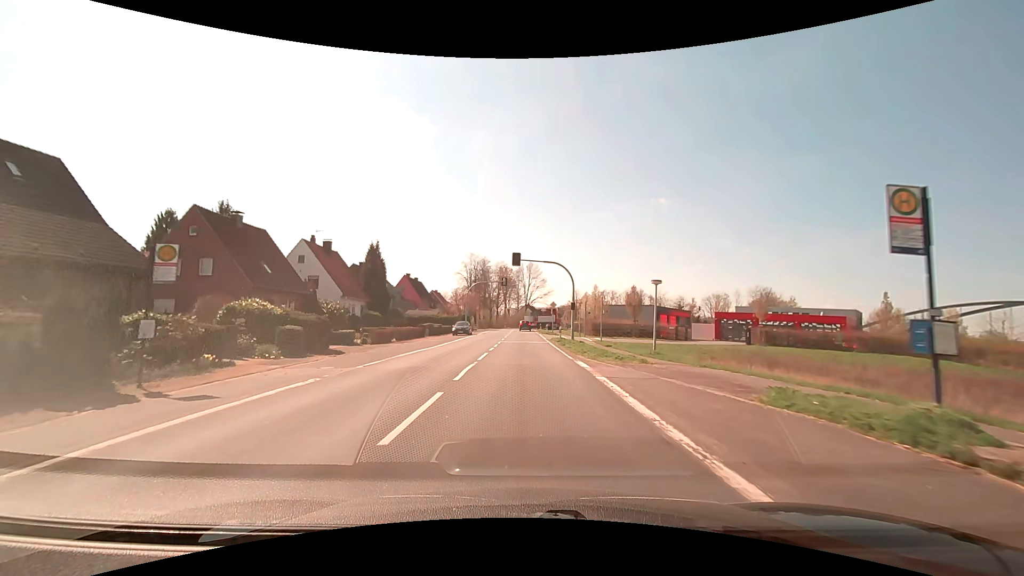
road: secondary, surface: asphalt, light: Day
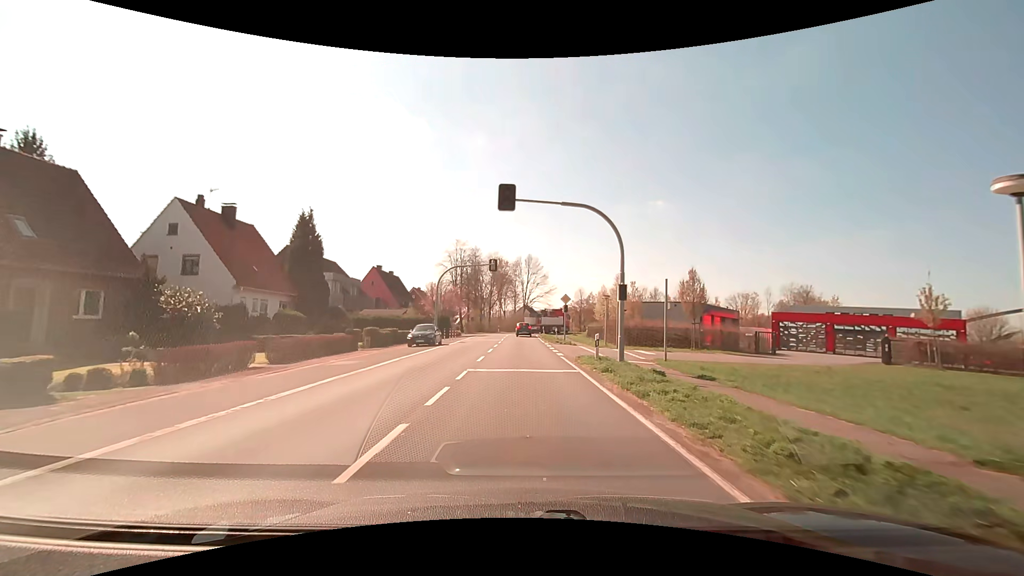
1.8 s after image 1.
(0.0, +18.9) m; 0°
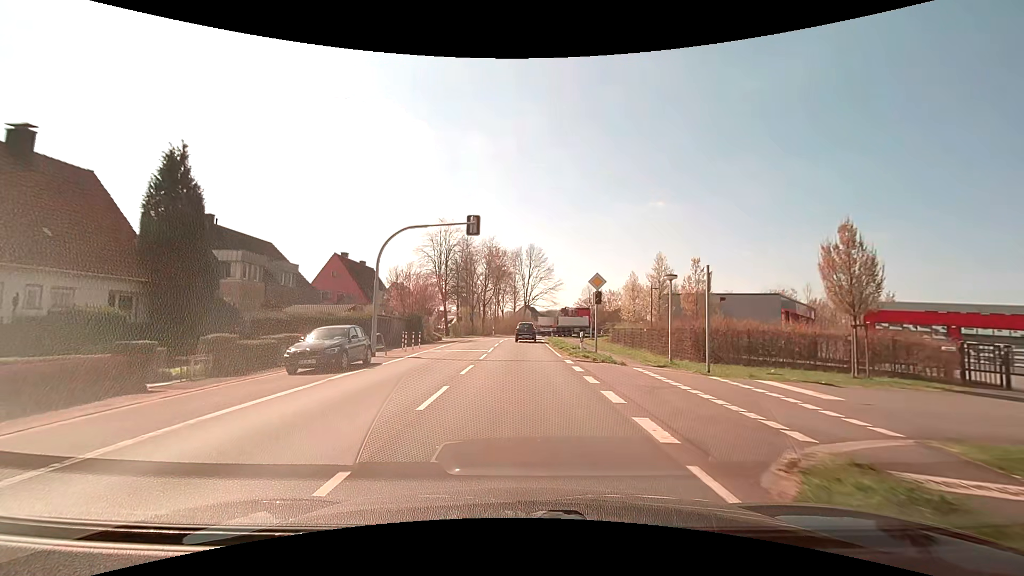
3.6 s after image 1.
(0.0, +16.4) m; 0°
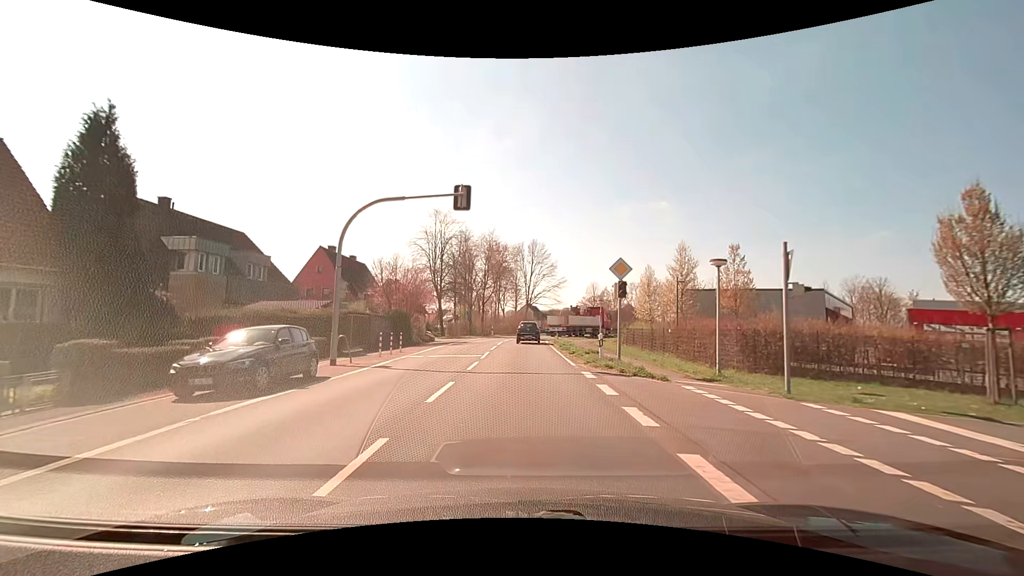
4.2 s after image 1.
(0.0, +5.0) m; 0°
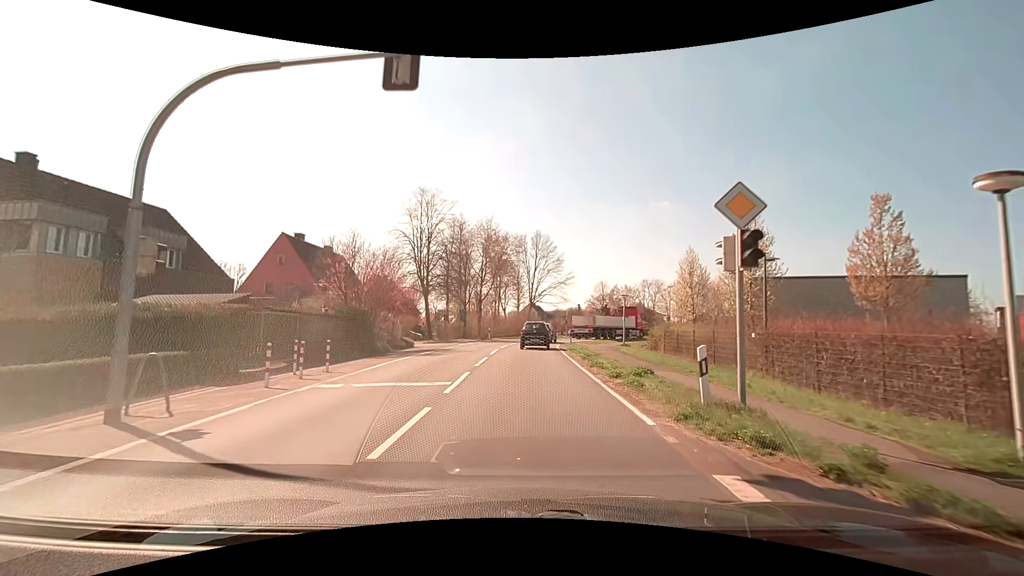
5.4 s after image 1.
(0.0, +9.7) m; 0°
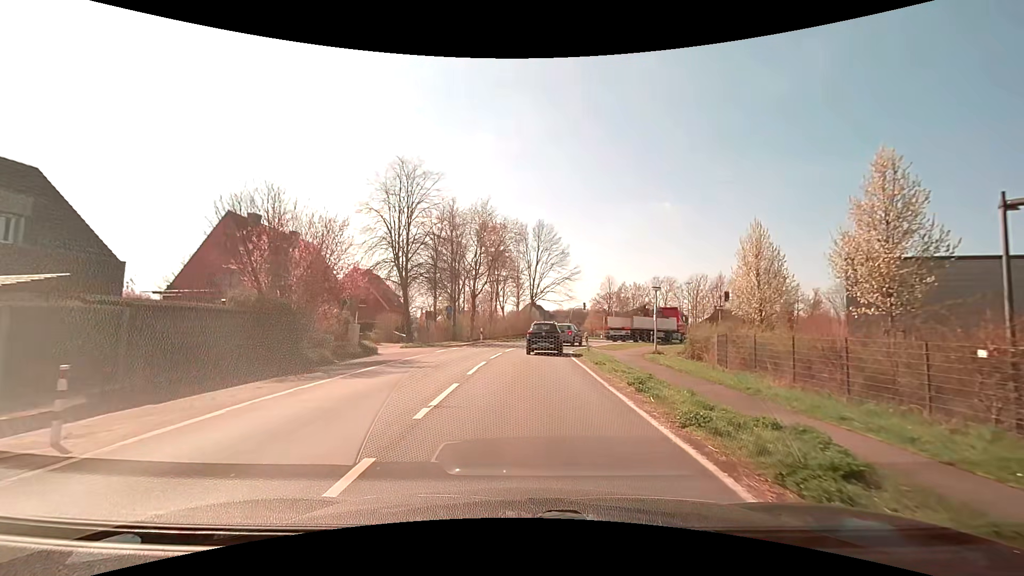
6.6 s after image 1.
(0.0, +8.8) m; 0°
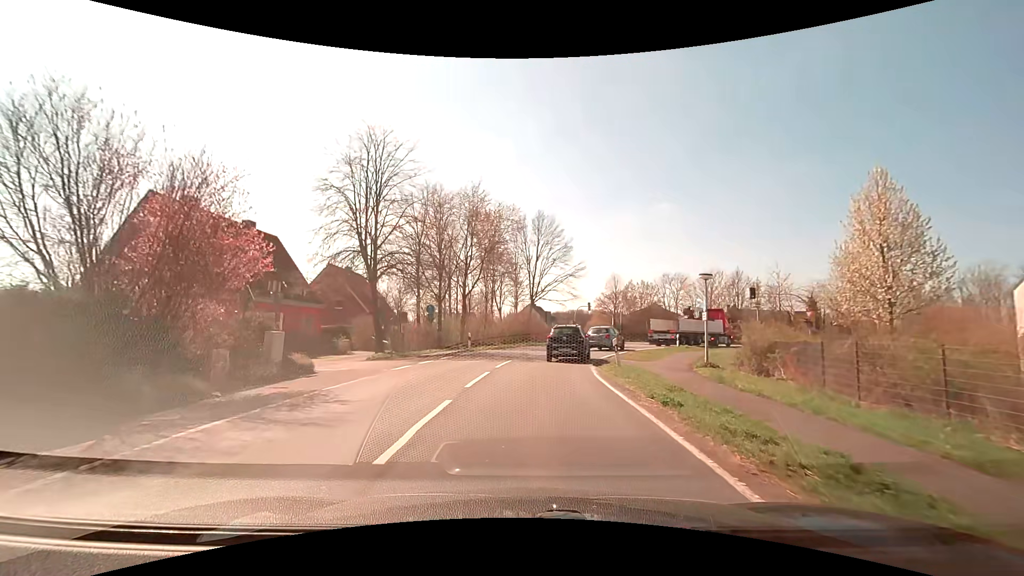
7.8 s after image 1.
(0.0, +8.0) m; 0°
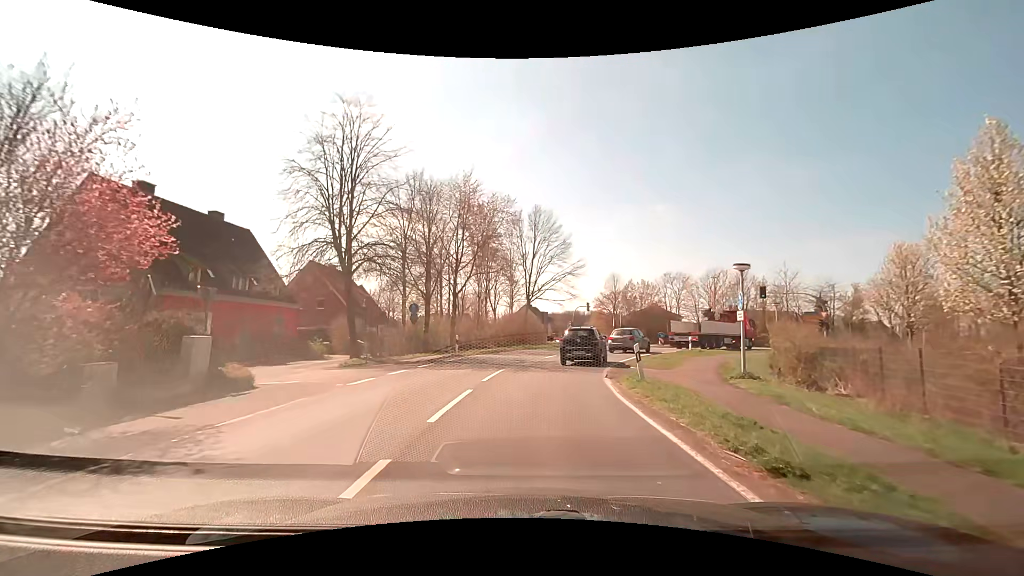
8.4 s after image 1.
(0.0, +3.9) m; +1°
